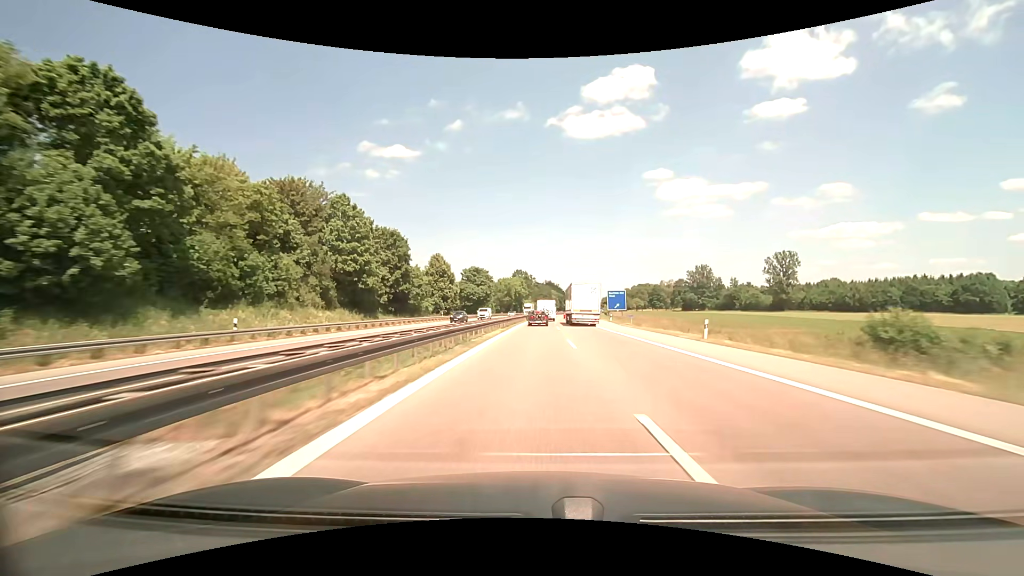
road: motorway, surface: asphalt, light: Day
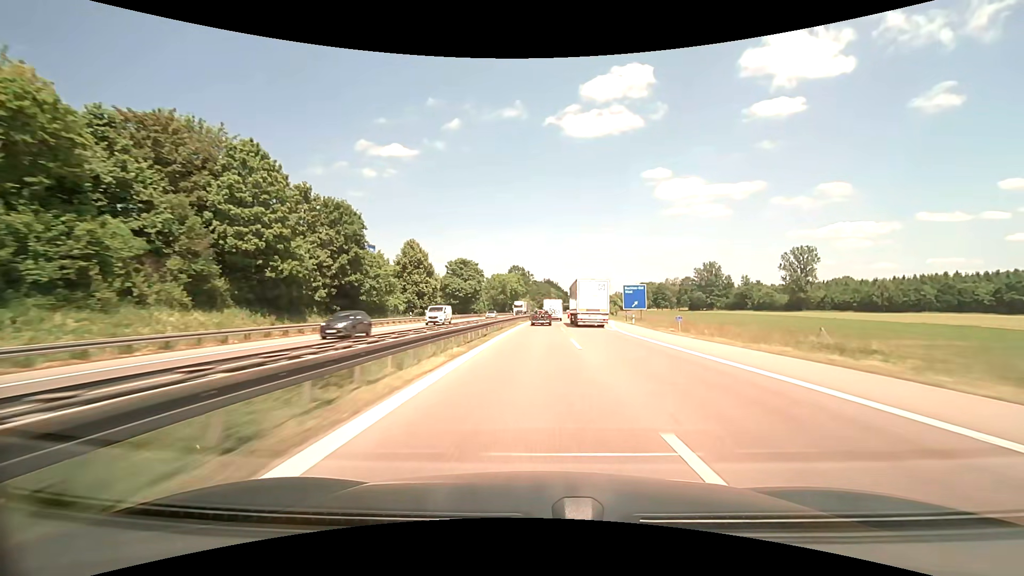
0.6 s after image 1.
(+0.1, +18.9) m; 0°
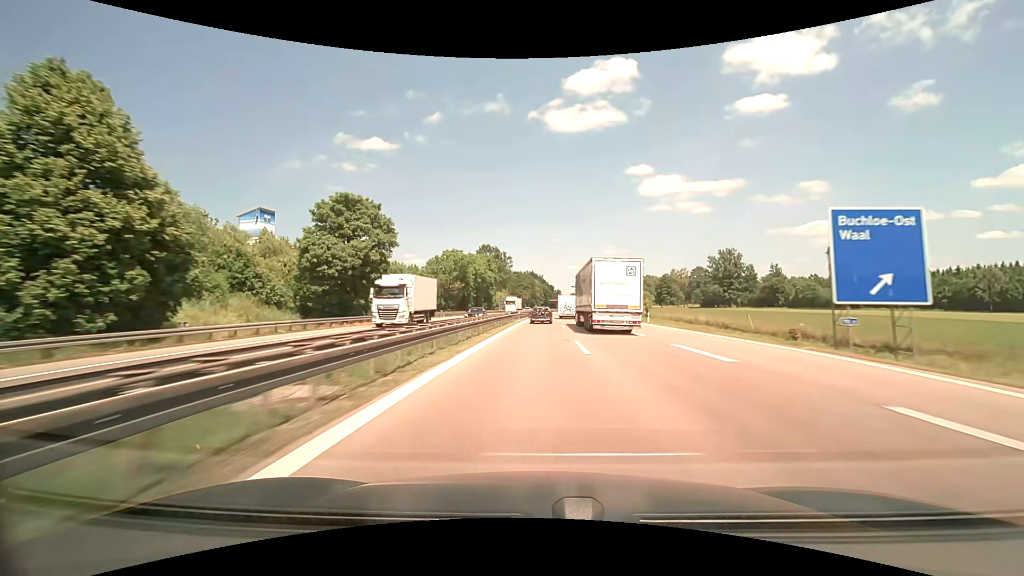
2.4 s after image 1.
(+0.7, +56.9) m; +1°
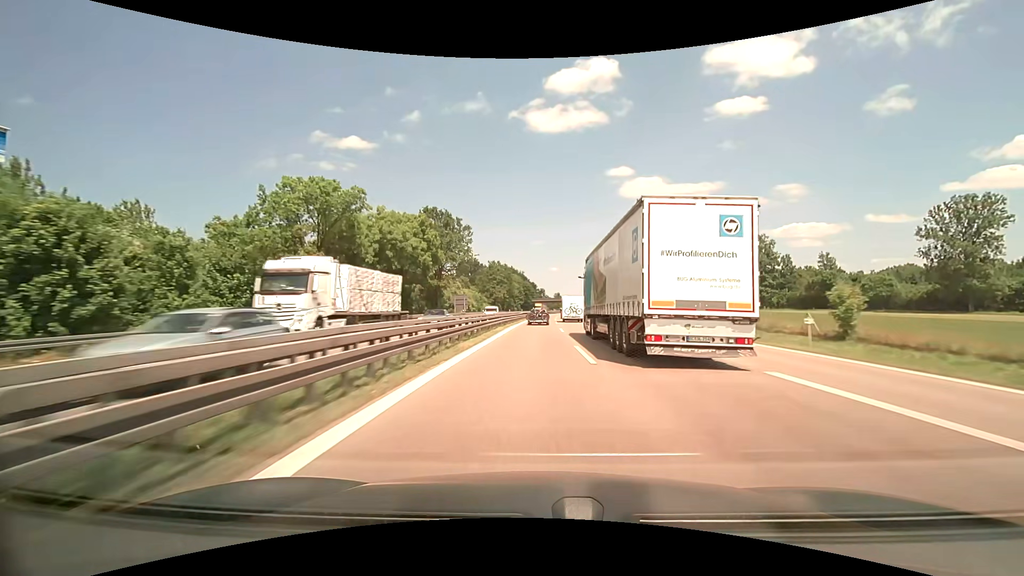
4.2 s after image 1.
(+1.5, +56.3) m; +3°
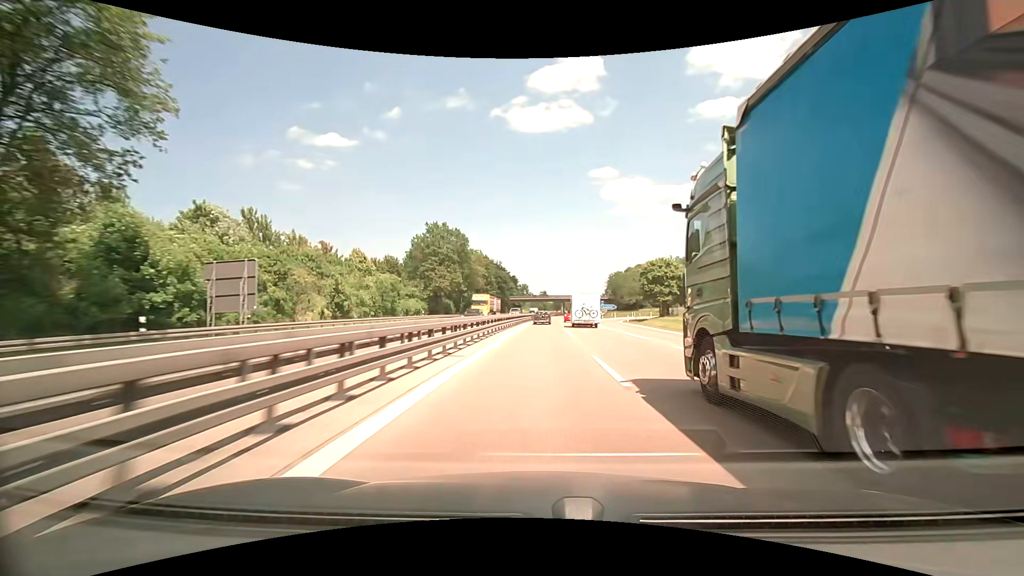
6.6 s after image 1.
(+1.2, +75.1) m; +2°
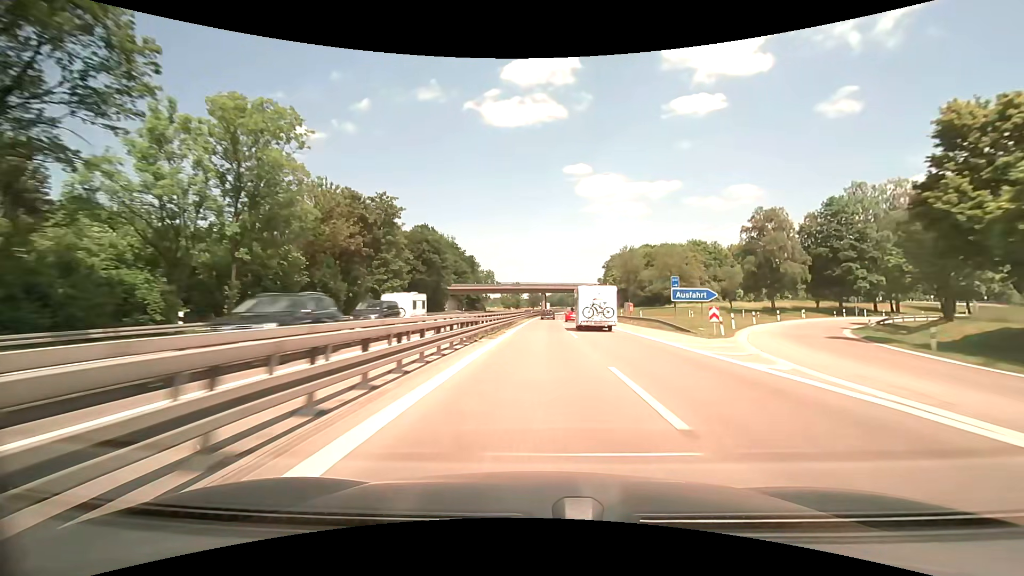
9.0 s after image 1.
(+1.2, +75.3) m; +2°
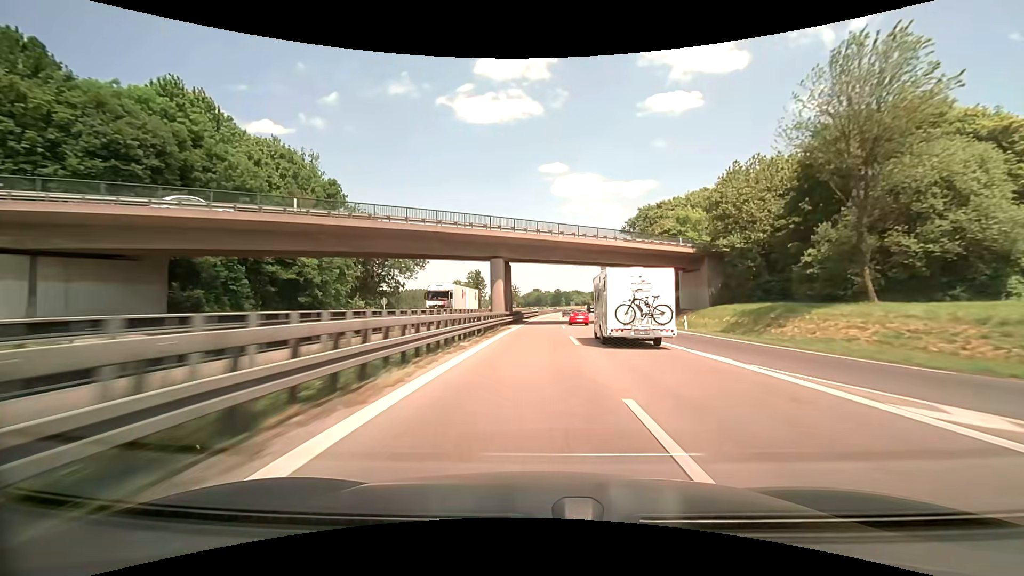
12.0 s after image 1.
(+2.8, +94.3) m; +4°
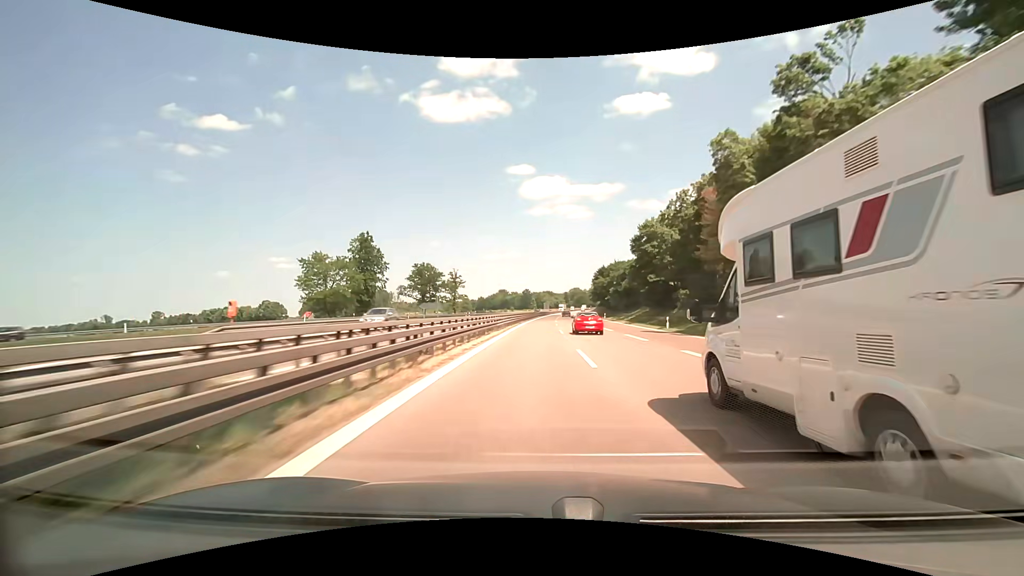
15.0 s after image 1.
(+1.7, +97.2) m; +2°
(0, +10) (0, +20) (0, +30) (0, +40) (+1, +50) (+1, +60) (+1, +70) (+1, +80) (+2, +90) (+2, +100) m
